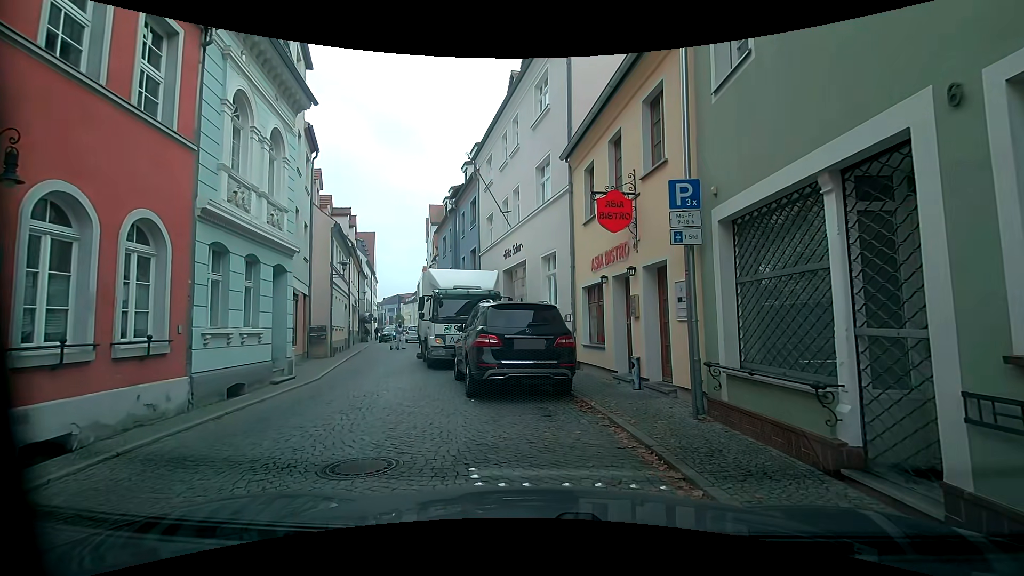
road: residential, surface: sett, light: Day
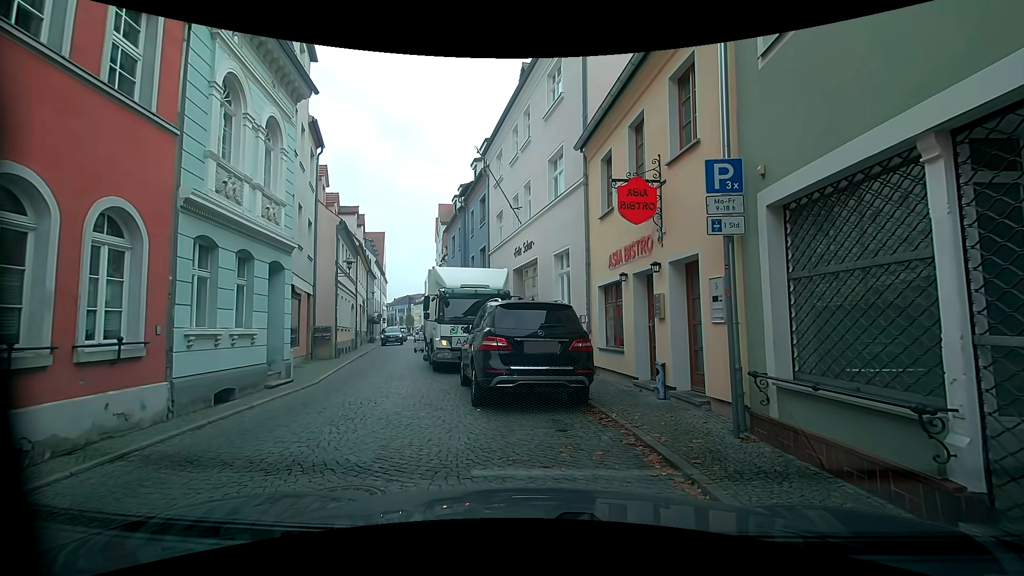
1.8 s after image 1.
(0.0, +0.8) m; 0°
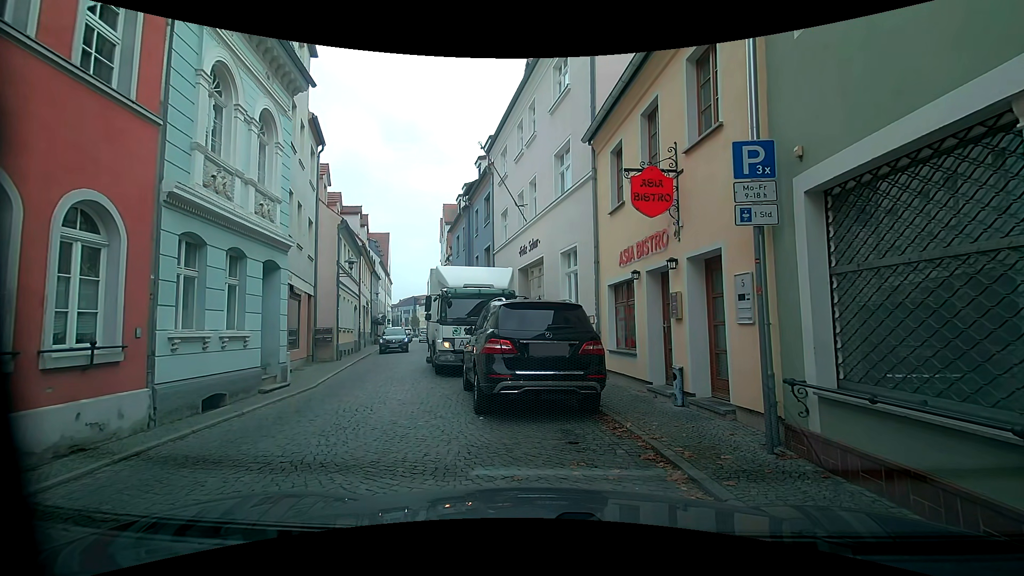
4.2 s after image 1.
(0.0, +0.6) m; 0°
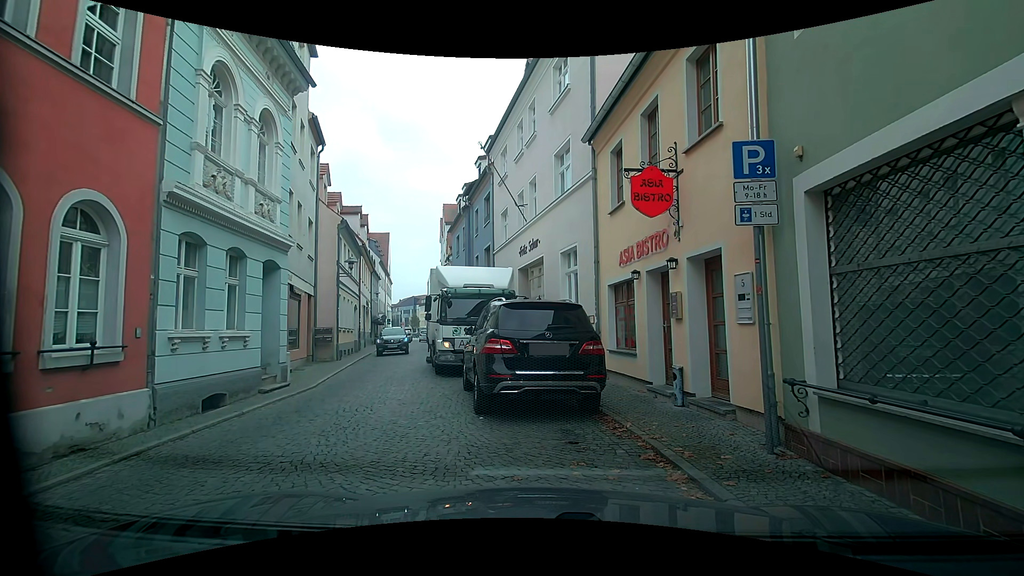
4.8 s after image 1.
(0.0, 0.0) m; 0°
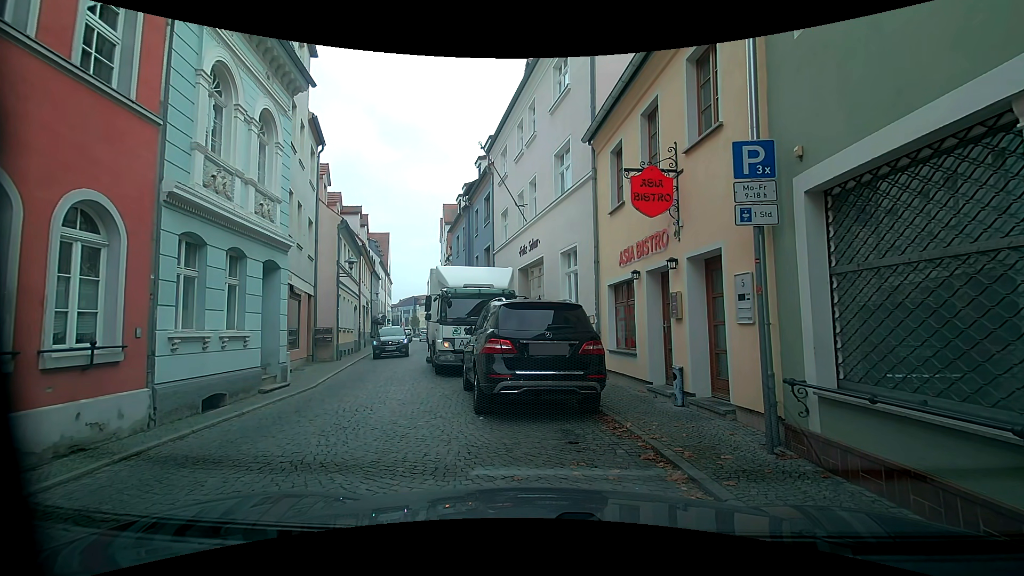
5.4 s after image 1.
(0.0, 0.0) m; 0°
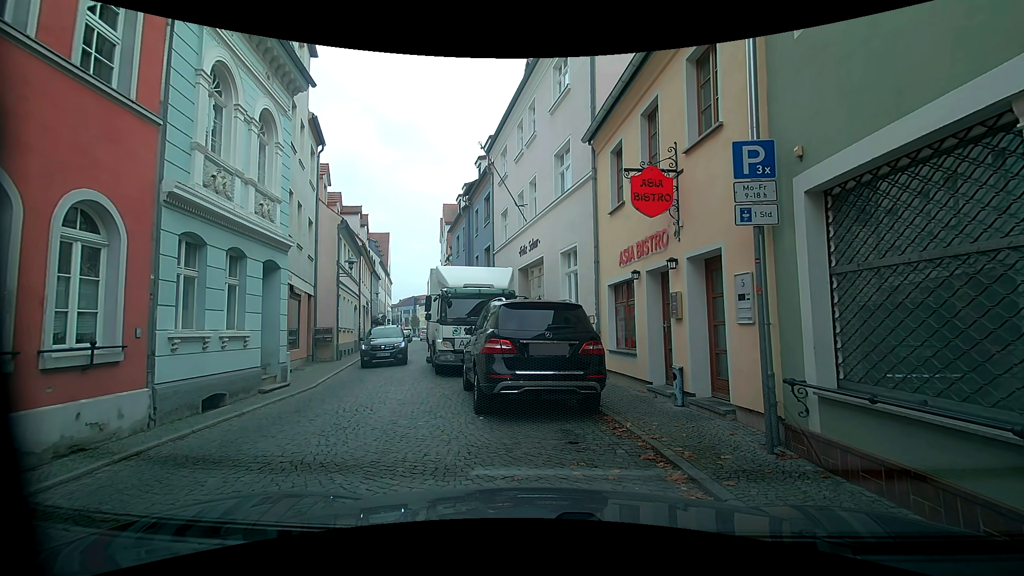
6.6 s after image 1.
(0.0, 0.0) m; 0°
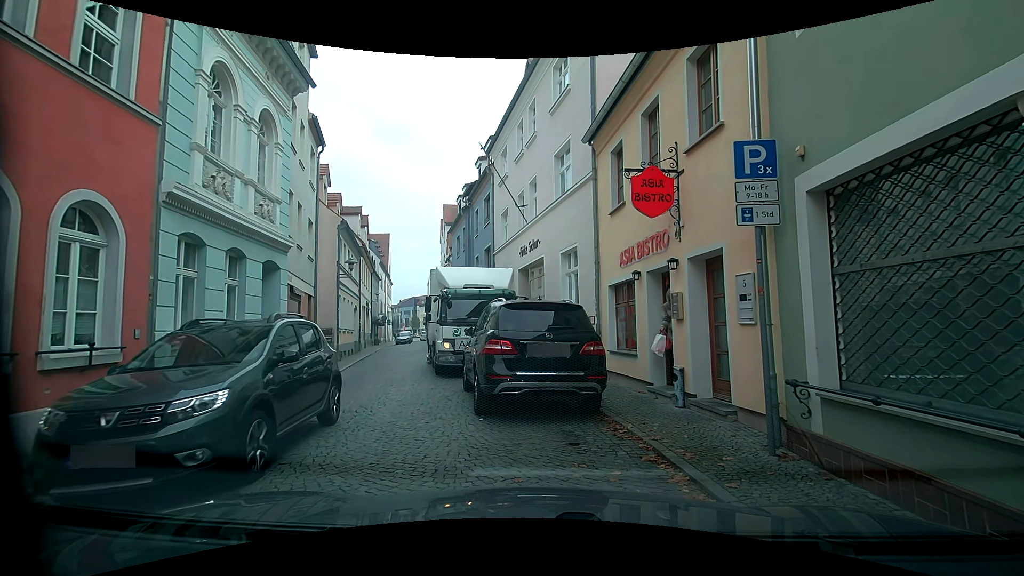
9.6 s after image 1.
(0.0, 0.0) m; 0°
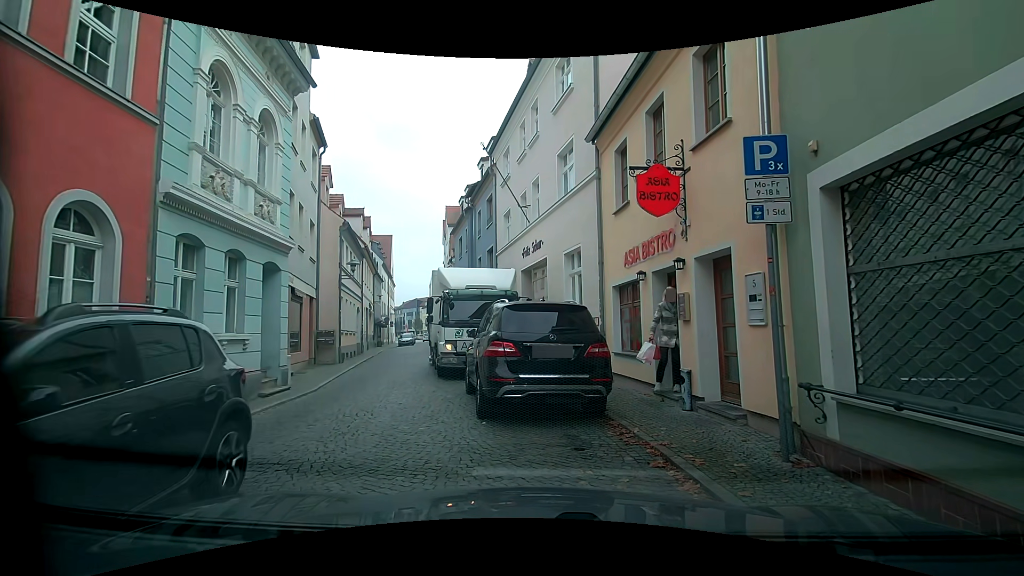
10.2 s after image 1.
(0.0, +0.2) m; 0°
